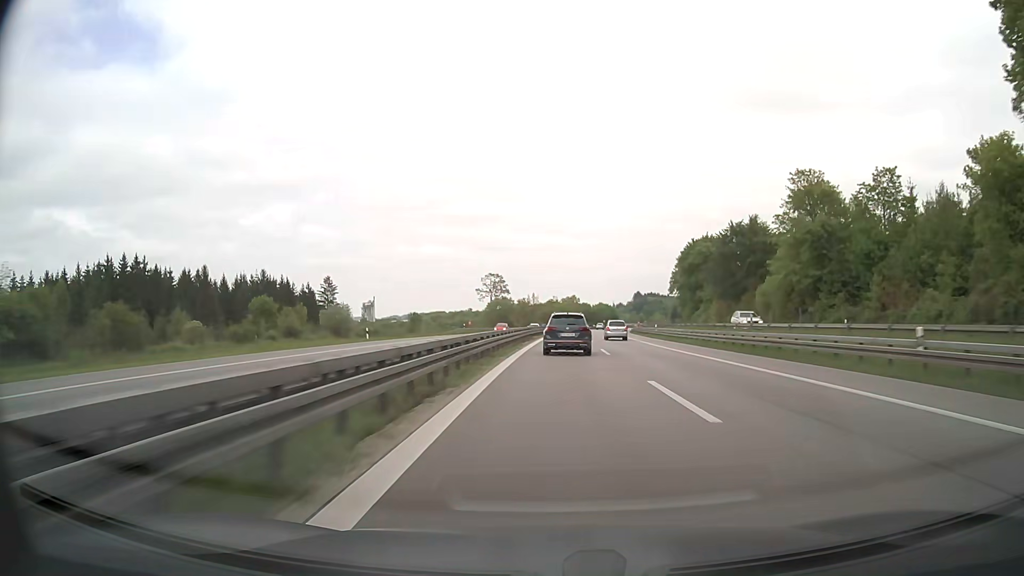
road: motorway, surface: asphalt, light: Day
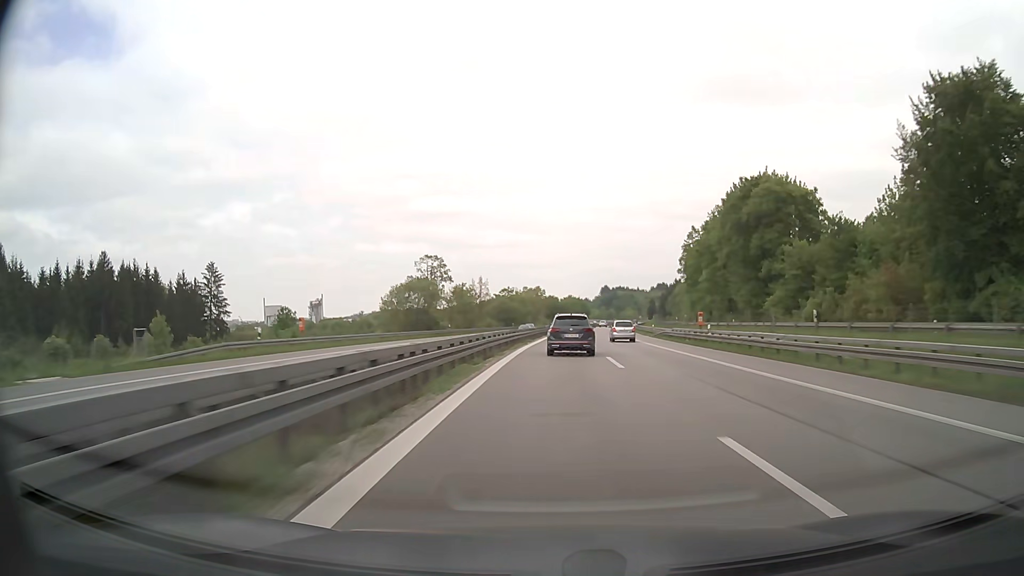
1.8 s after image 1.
(+1.5, +61.4) m; +3°
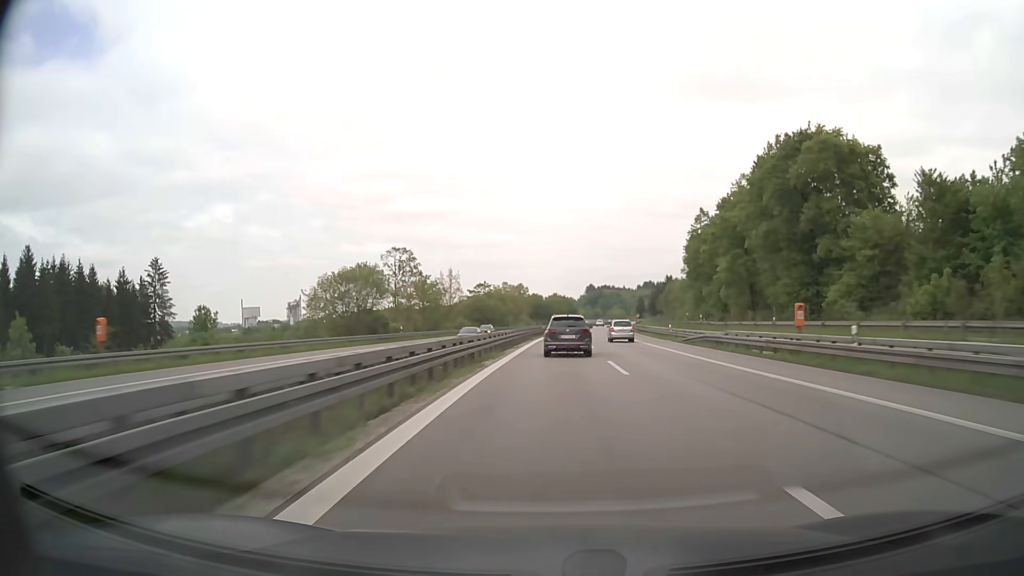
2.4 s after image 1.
(+0.3, +20.6) m; +1°
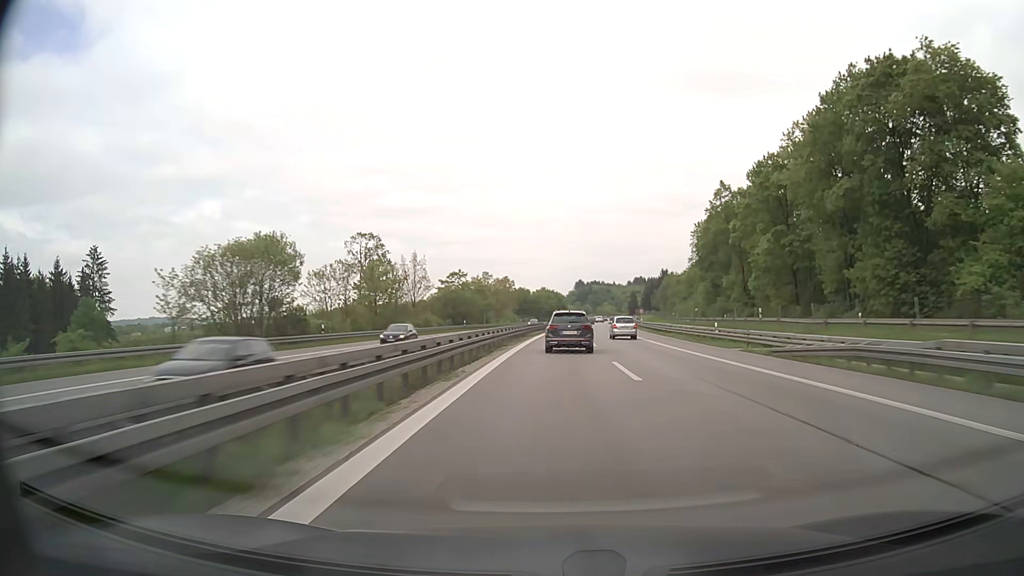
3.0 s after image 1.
(+0.2, +20.7) m; +1°
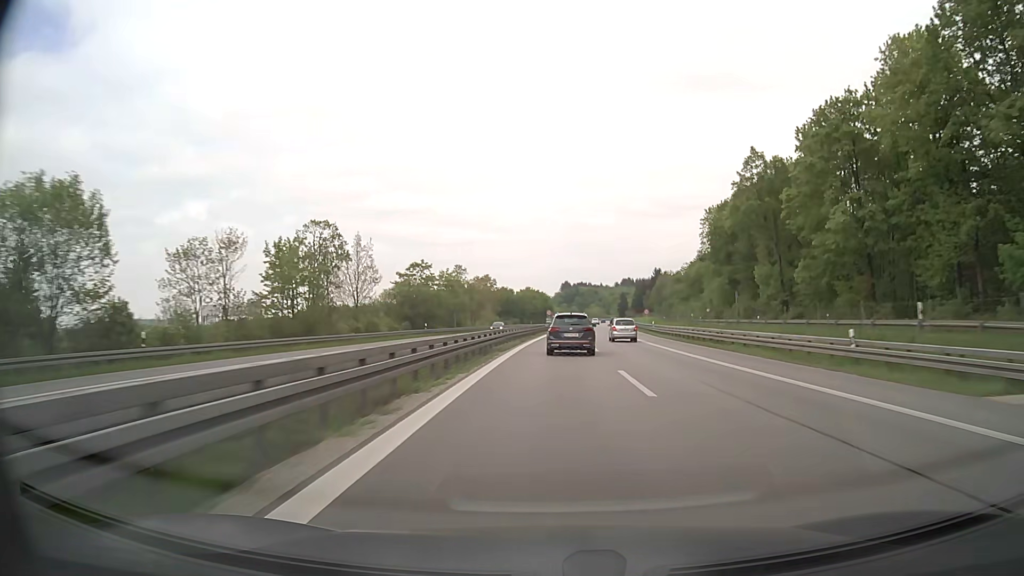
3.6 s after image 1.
(+0.2, +20.8) m; +1°
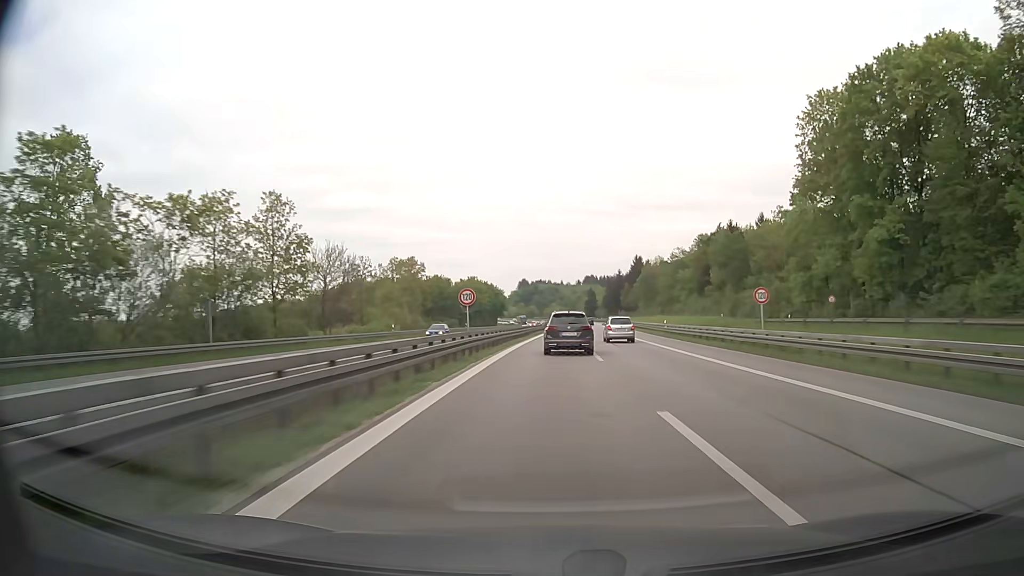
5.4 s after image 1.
(+2.1, +62.6) m; +4°
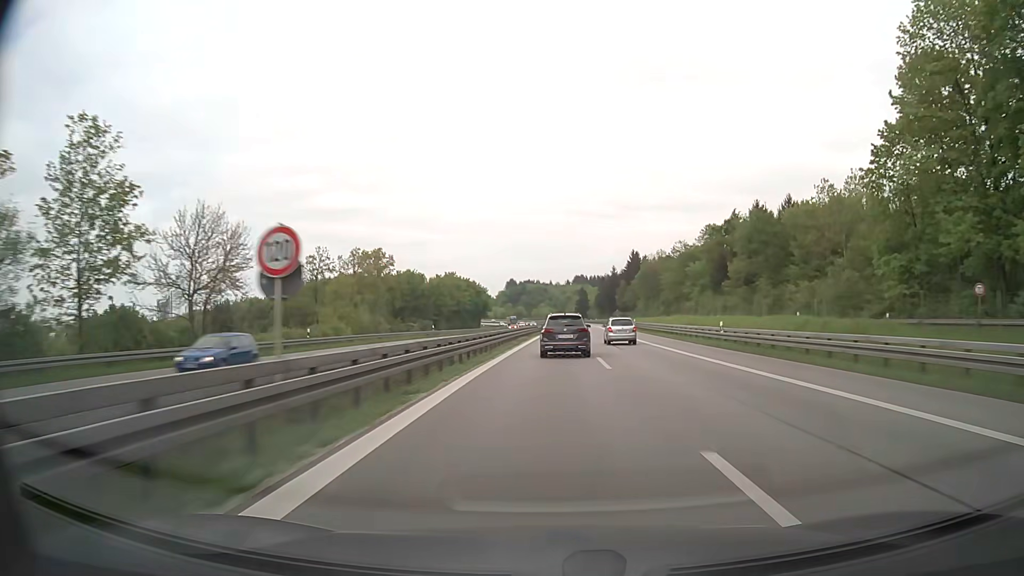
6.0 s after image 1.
(+0.1, +21.0) m; +1°
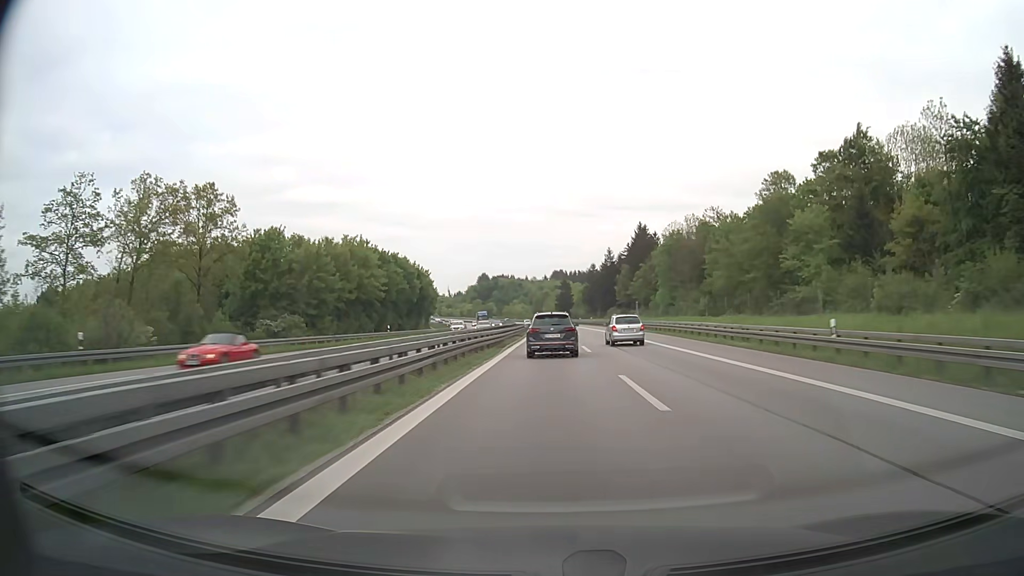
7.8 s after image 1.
(+1.6, +63.0) m; +2°
(0, +10) (0, +20) (0, +30) (0, +40) (0, +50) (0, +60) (0, +70) (0, +80) (0, +90) (-1, +100) m
